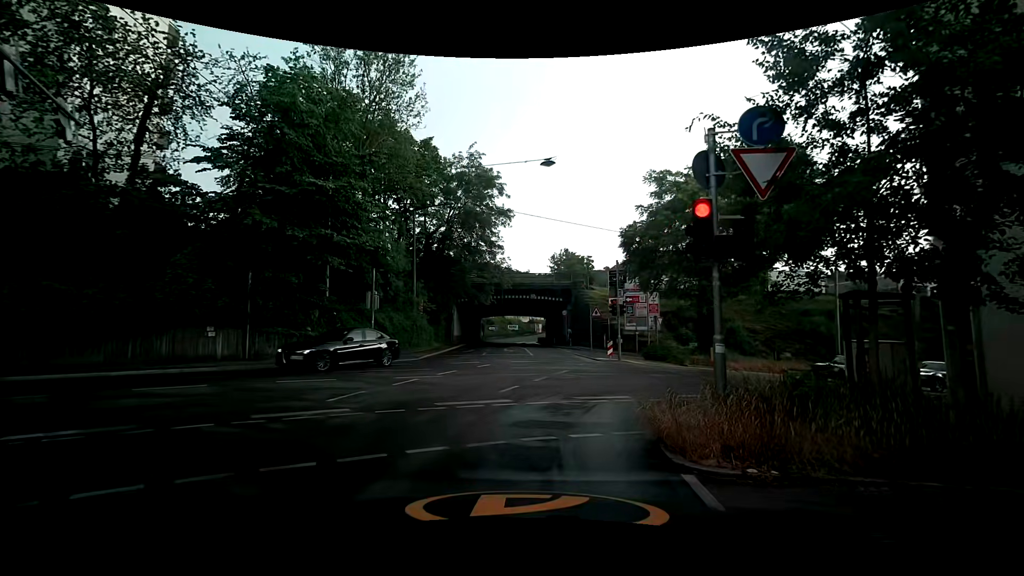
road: residential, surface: asphalt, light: Day
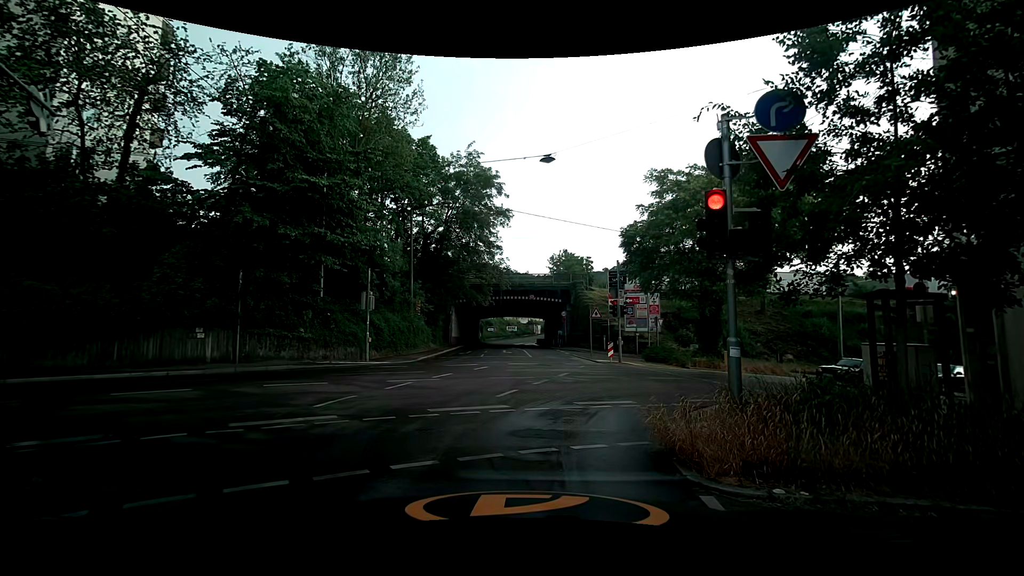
(0.0, +0.6) m; 0°
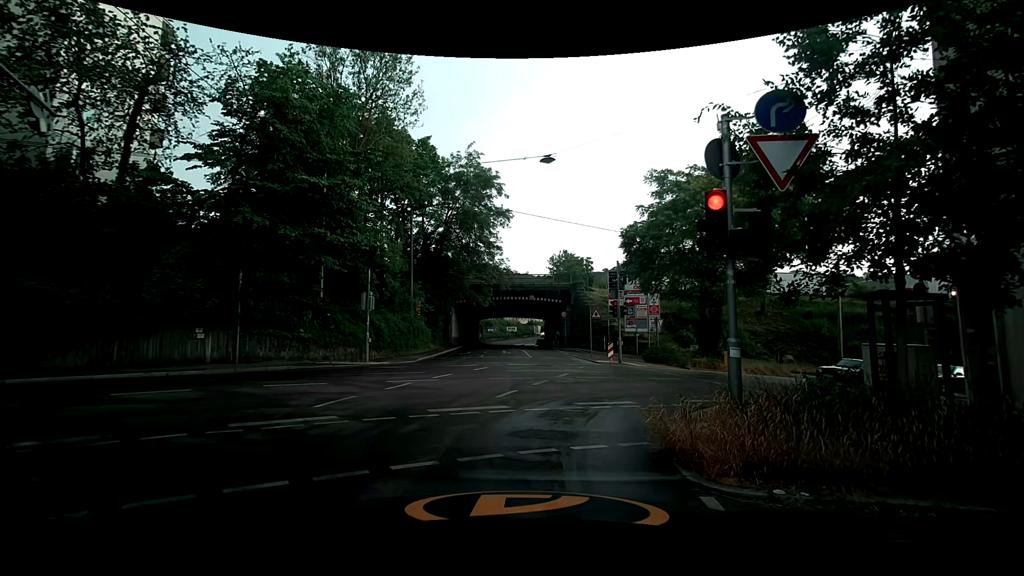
(0.0, 0.0) m; 0°
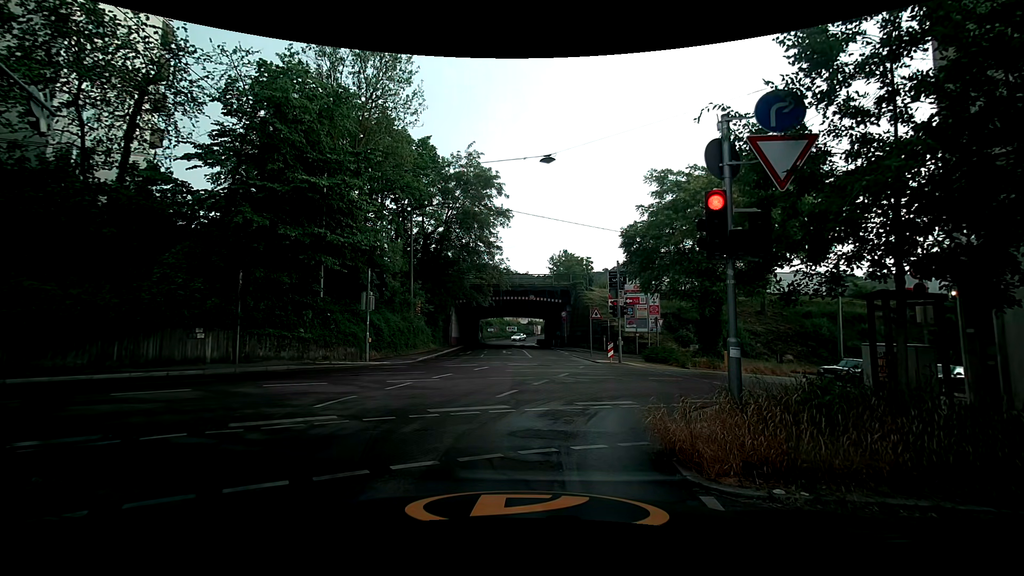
(0.0, 0.0) m; 0°
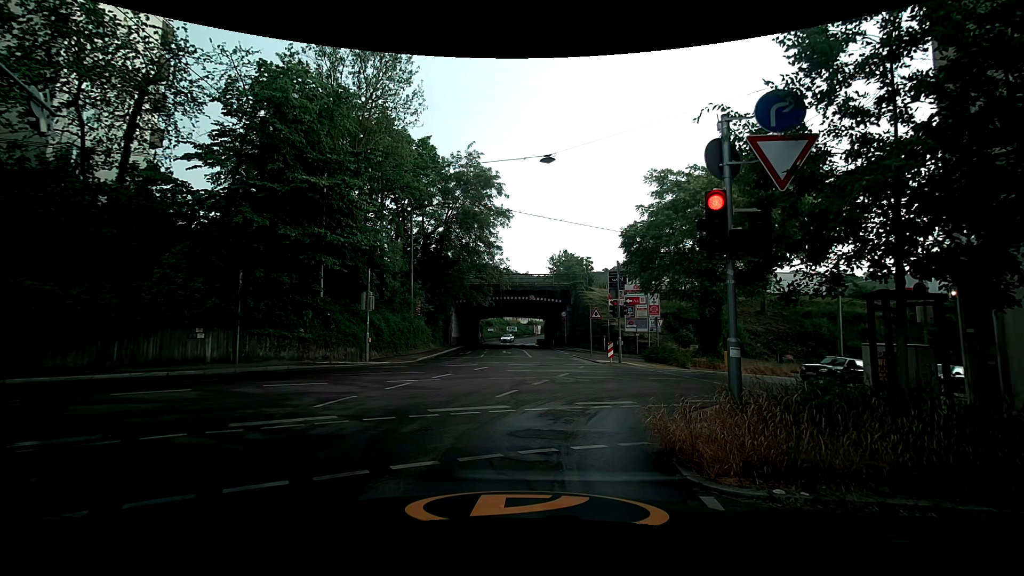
(0.0, 0.0) m; 0°
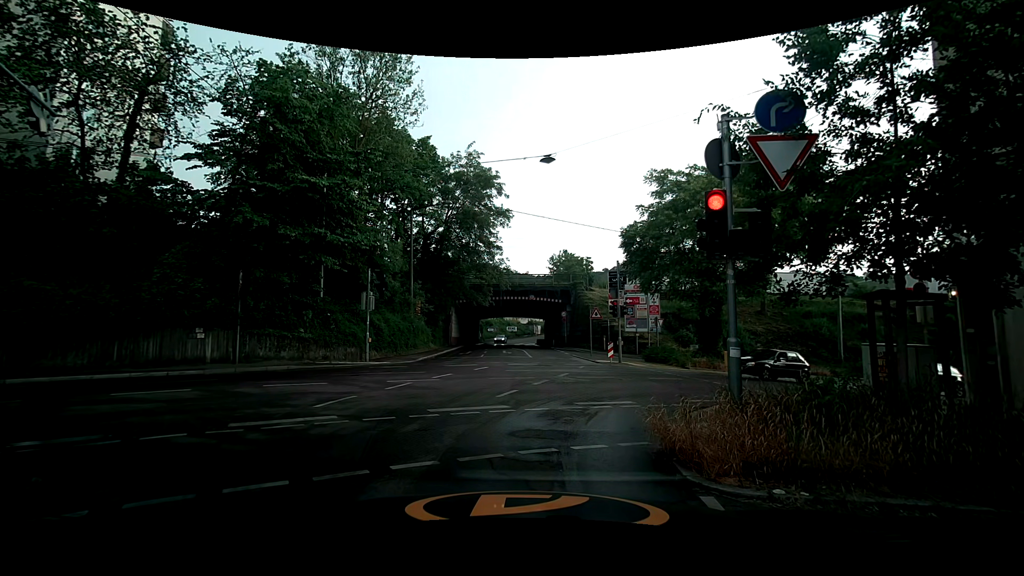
(0.0, 0.0) m; 0°
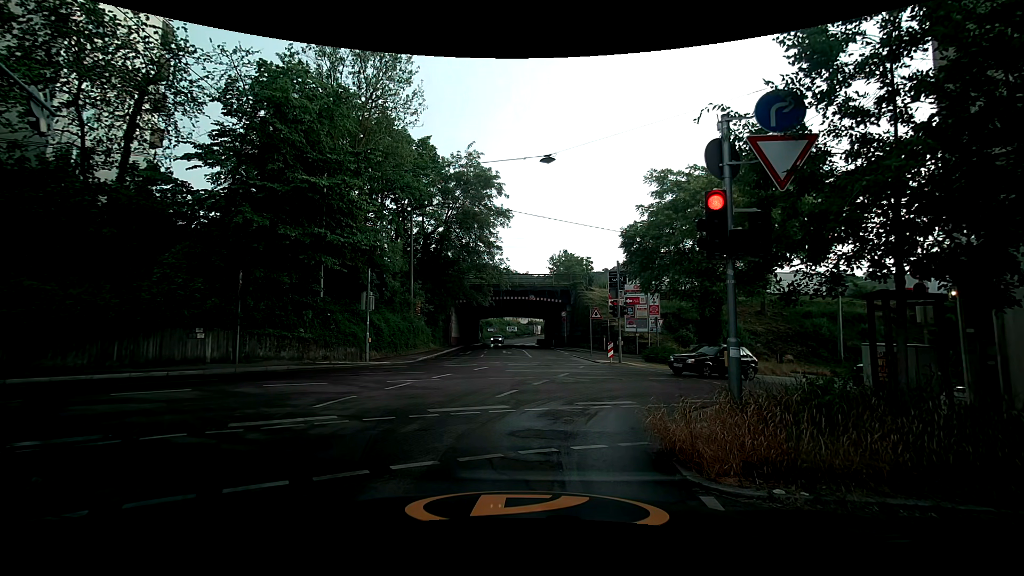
(0.0, 0.0) m; 0°
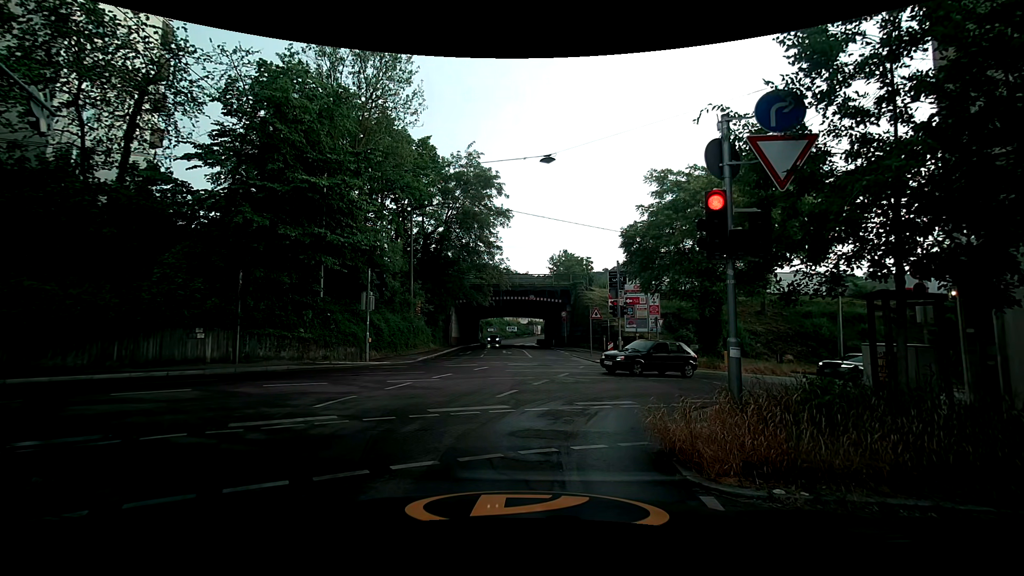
(0.0, 0.0) m; 0°
